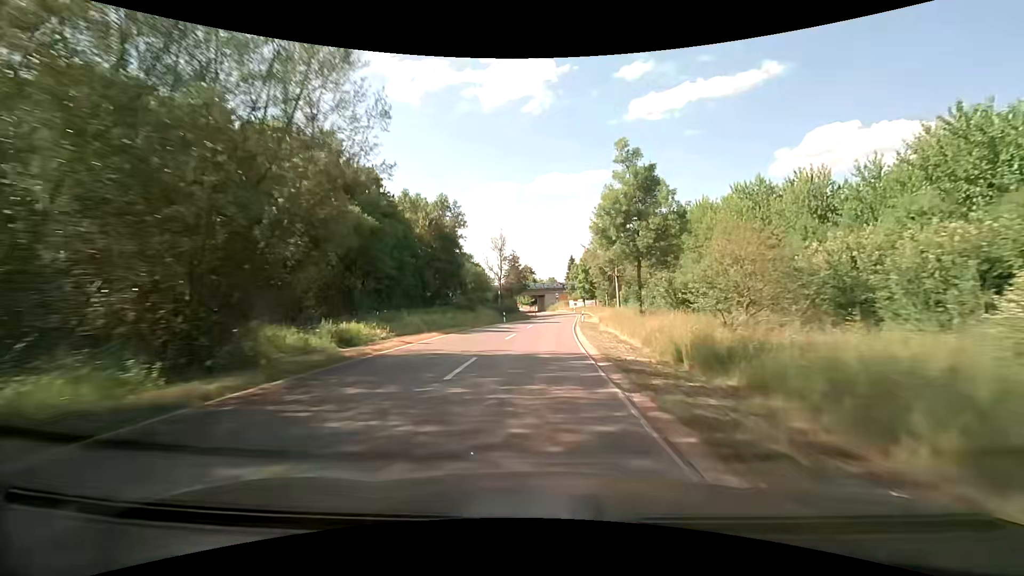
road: tertiary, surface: asphalt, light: Day
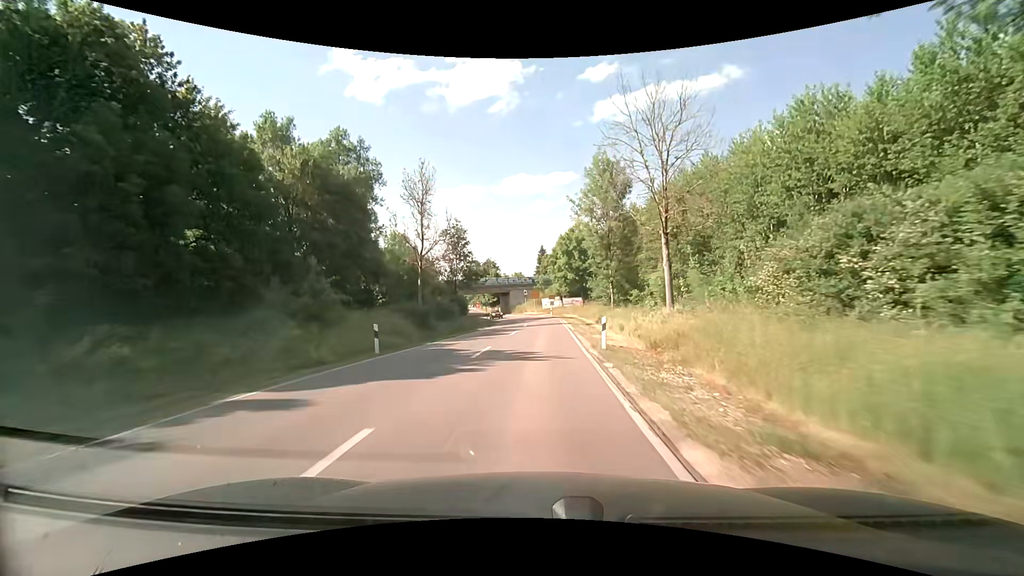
(+0.7, +31.4) m; +4°
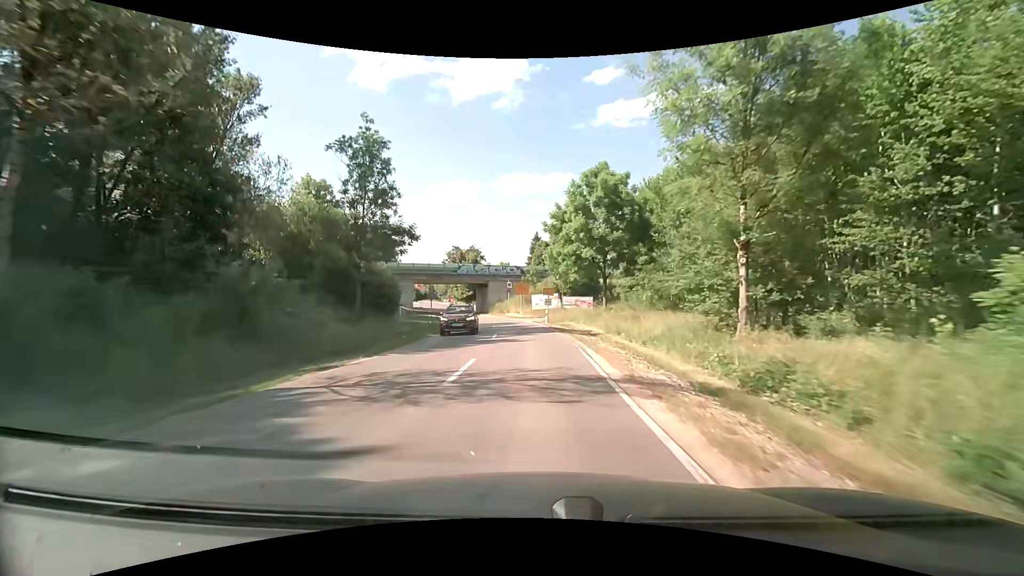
(+0.1, +28.3) m; +1°
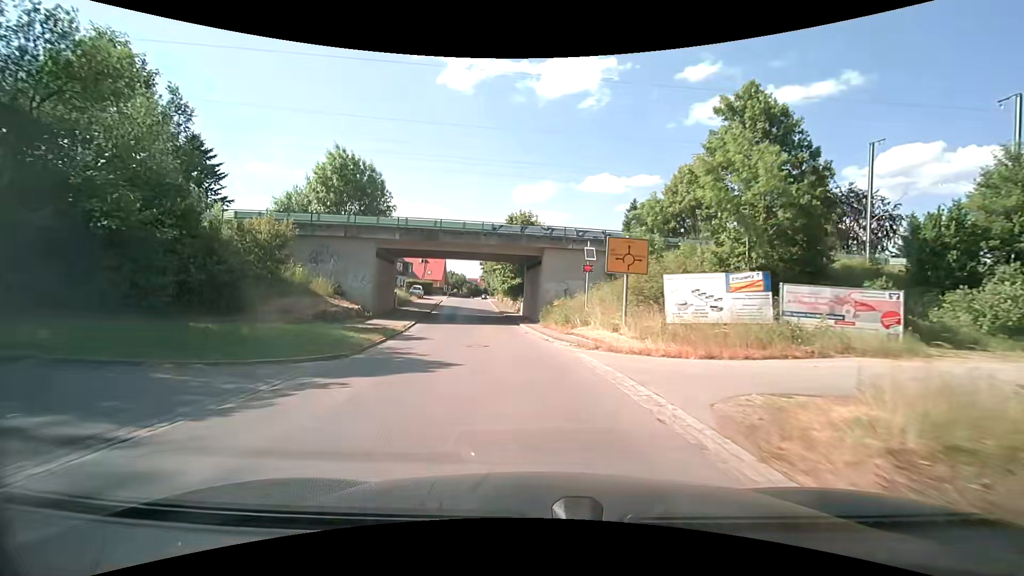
(-2.0, +41.3) m; -9°
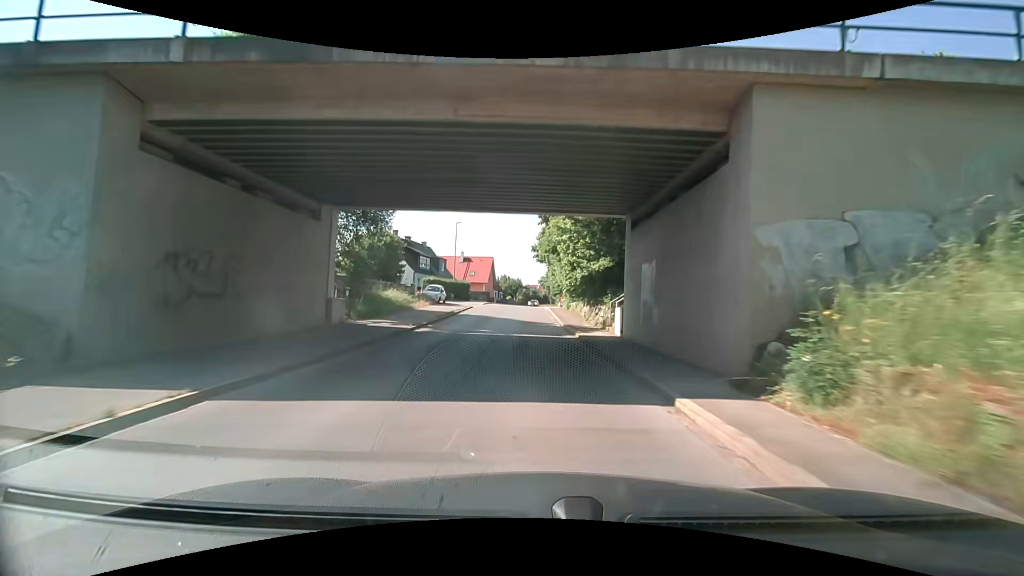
(-1.8, +24.8) m; -6°
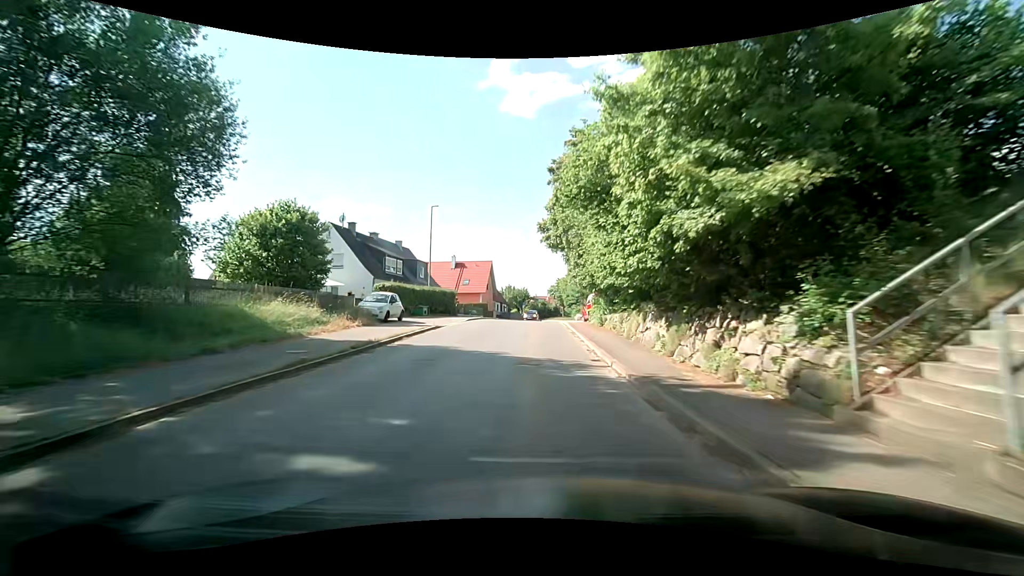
(-0.5, +16.8) m; -3°
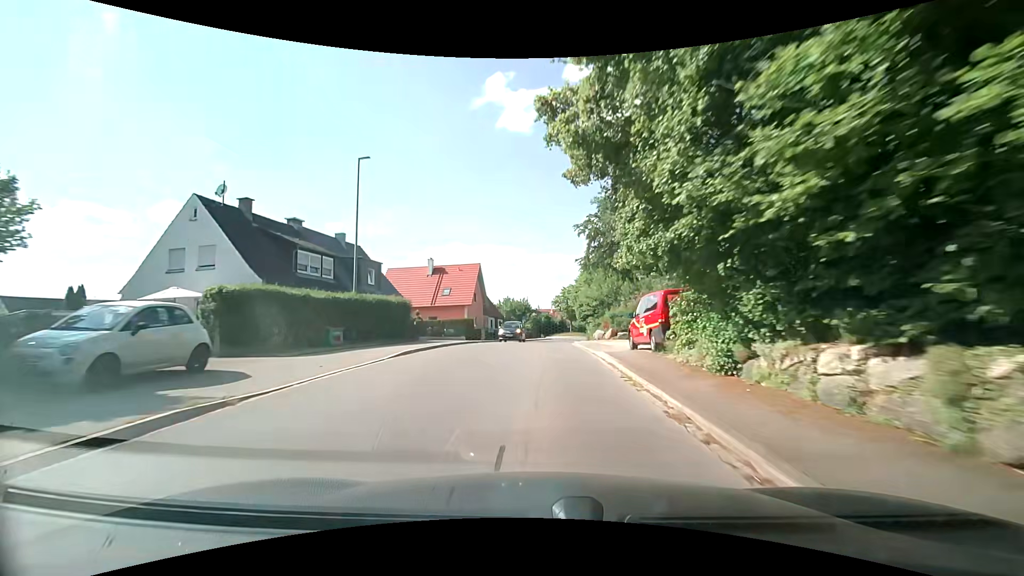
(-0.2, +16.6) m; +1°
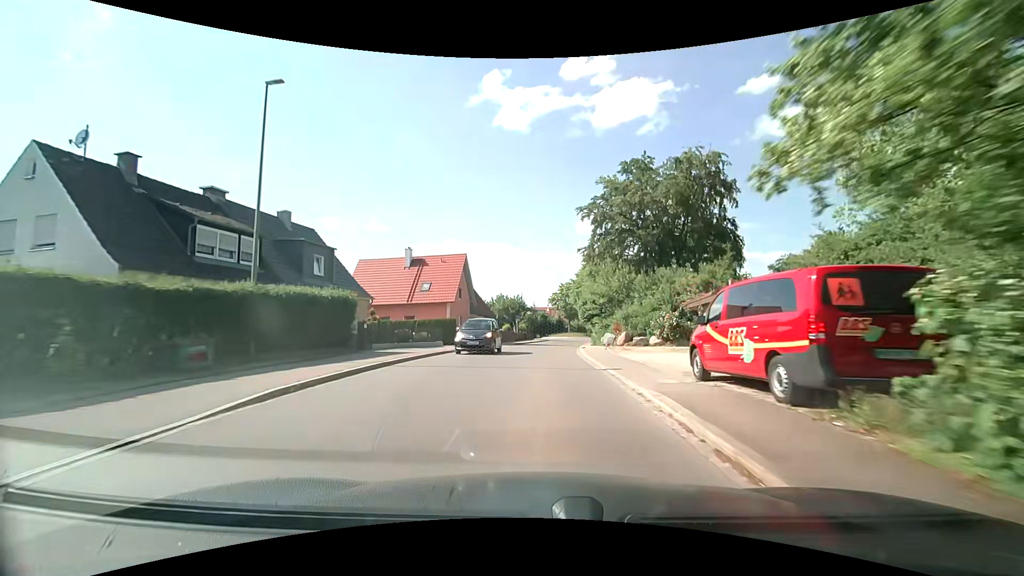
(0.0, +7.9) m; -2°
